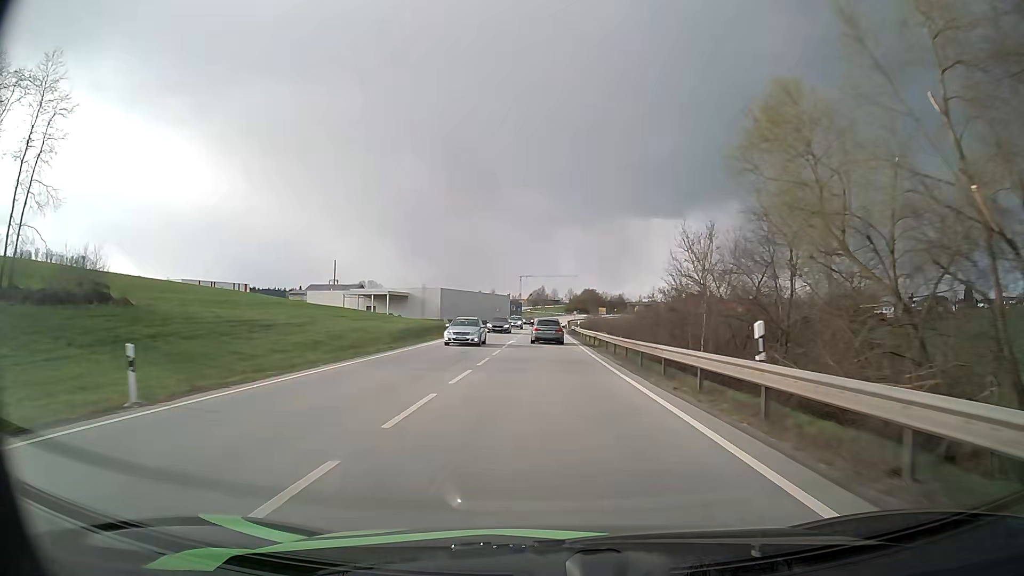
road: primary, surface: asphalt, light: Day
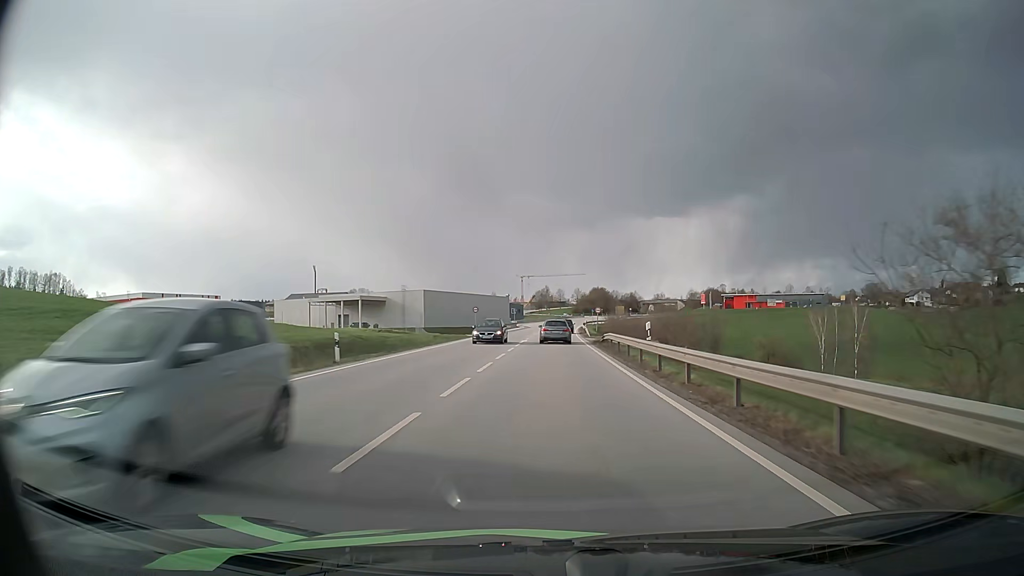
(-0.2, +38.7) m; 0°
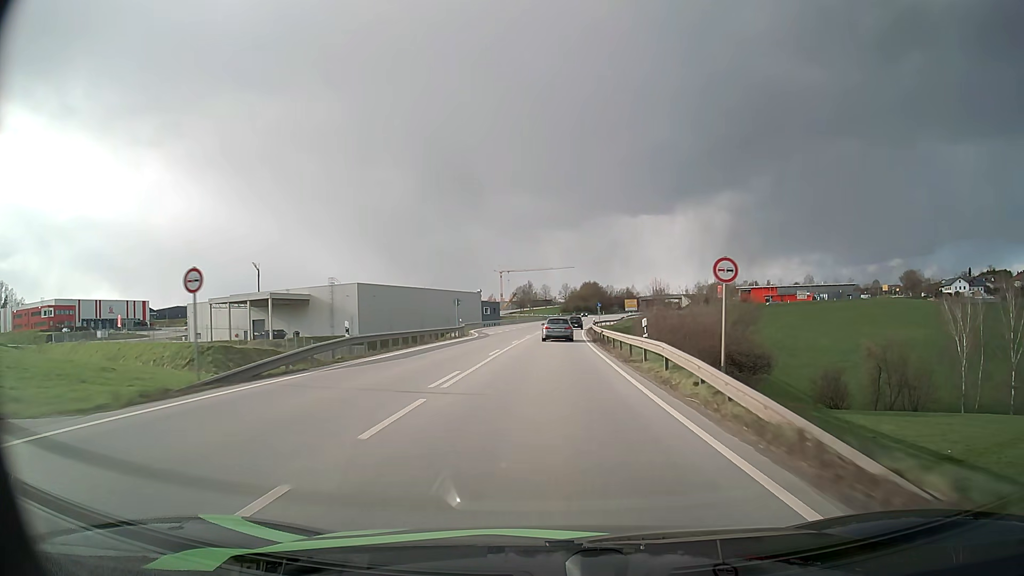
(+0.5, +52.7) m; +1°
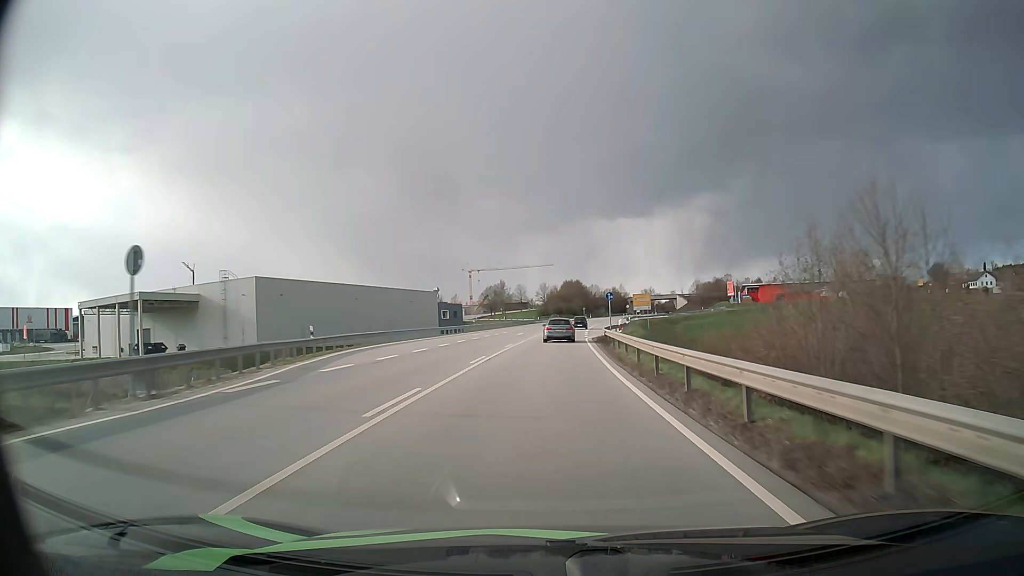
(+0.5, +40.3) m; +2°
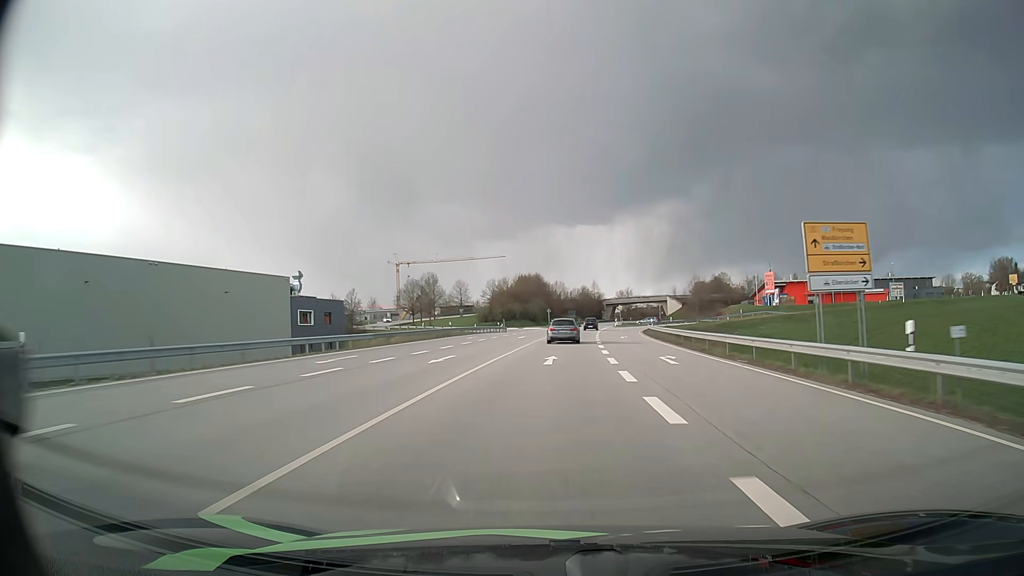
(+2.1, +67.7) m; +3°
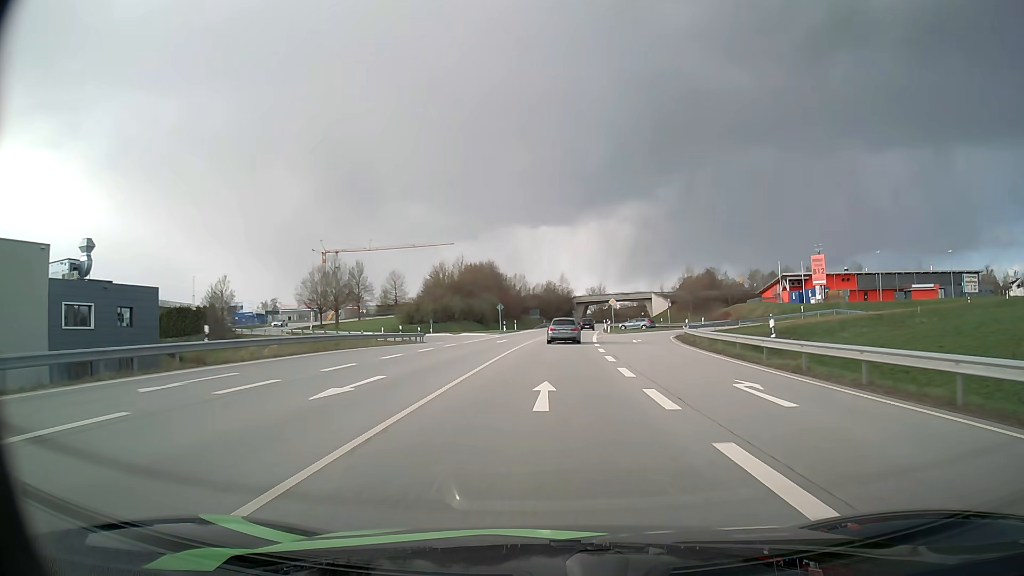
(+1.2, +40.7) m; +3°
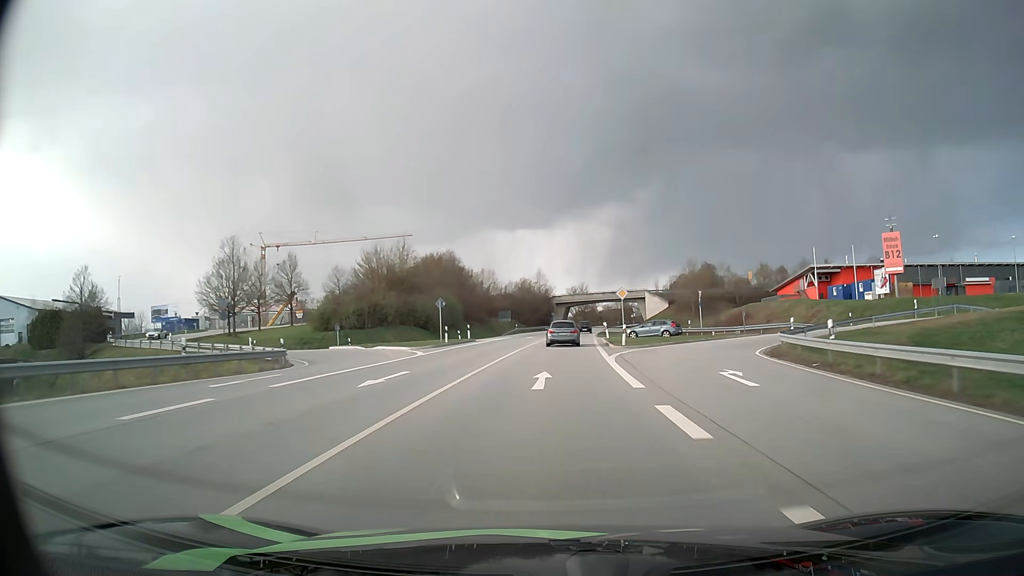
(+0.5, +27.1) m; +2°
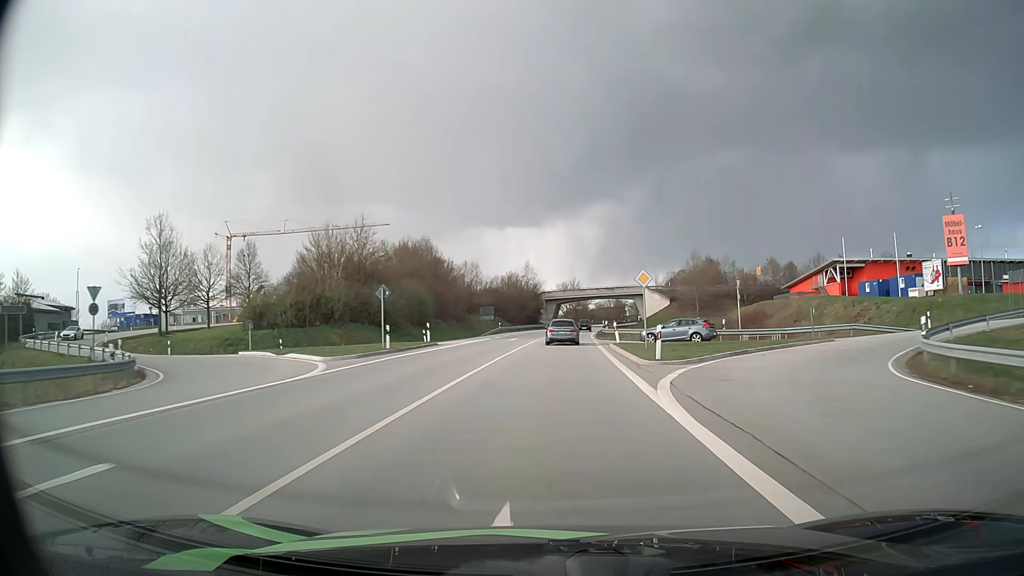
(+0.1, +13.5) m; +1°
(0, +10) (0, +20) (0, +30) (+1, +40) (+1, +50) (+2, +60) (+3, +70) (+3, +80) (+4, +90) (+6, +100) m
